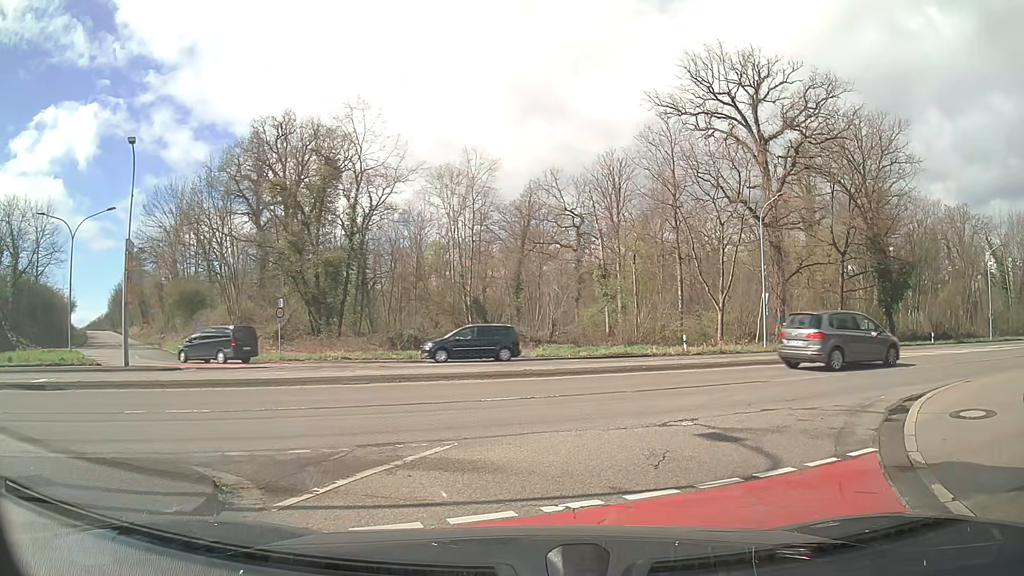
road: secondary_link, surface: asphalt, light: Day
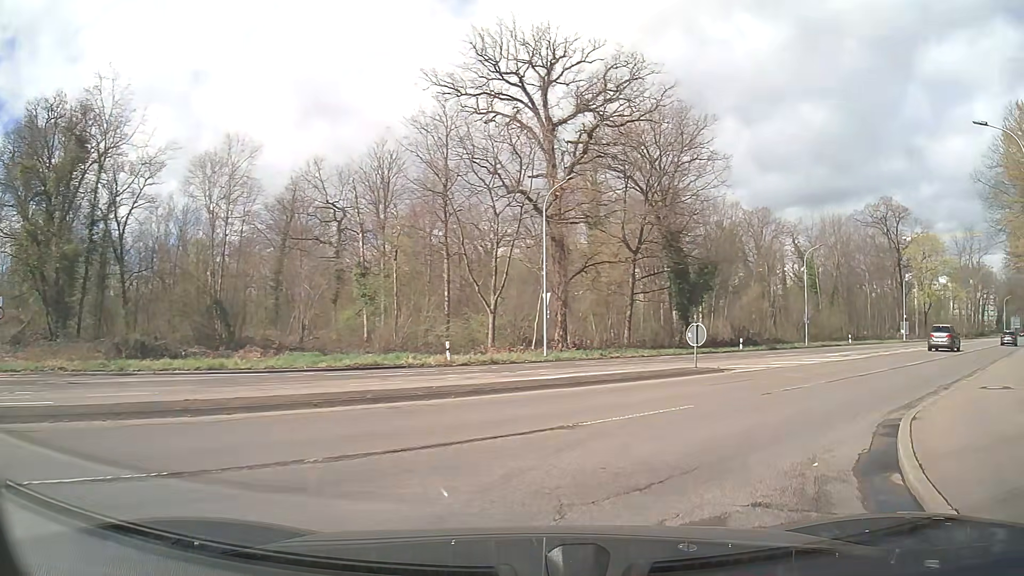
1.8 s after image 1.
(+1.0, +6.6) m; +18°
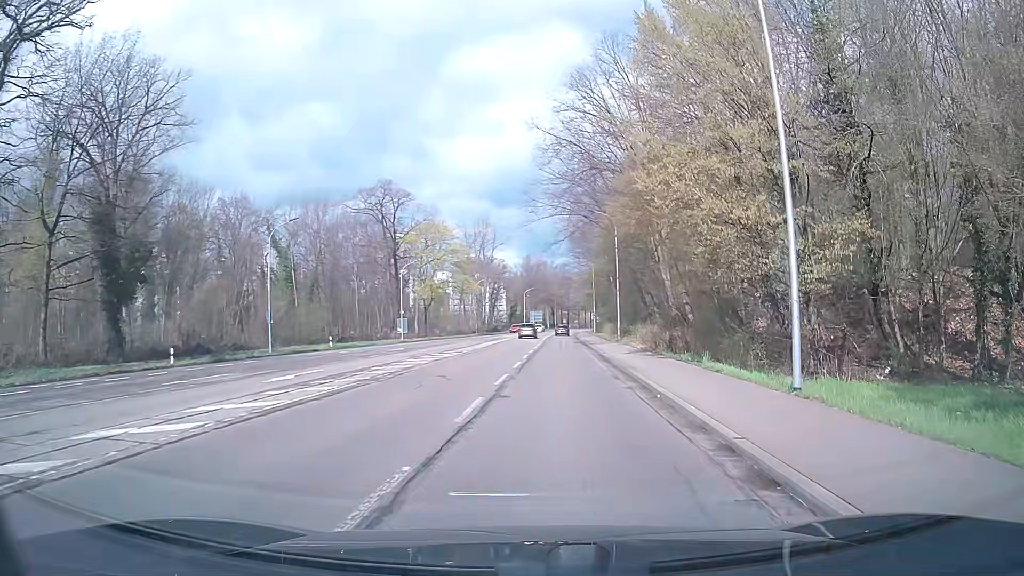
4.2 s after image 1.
(+6.7, +14.4) m; +44°
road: secondary
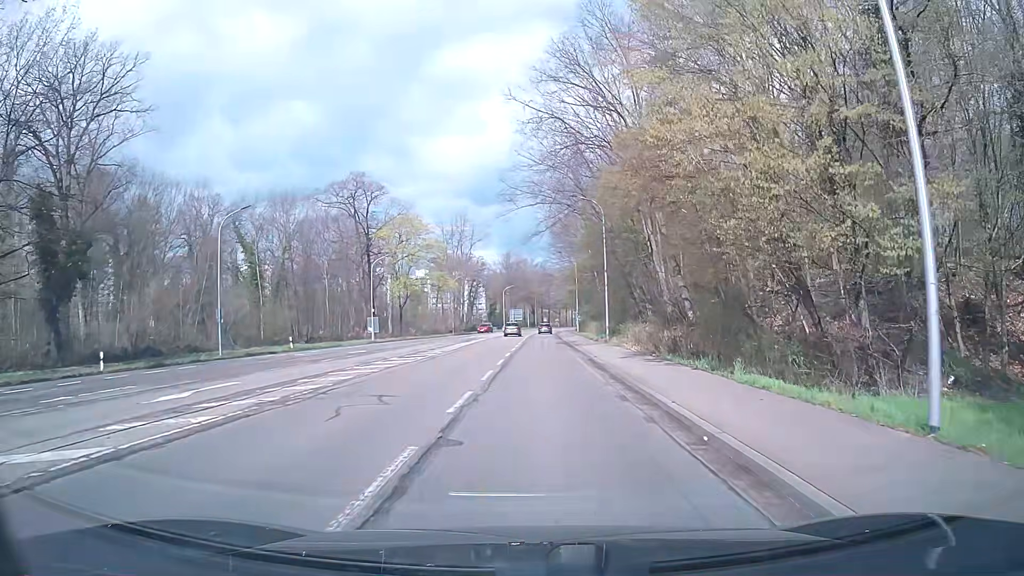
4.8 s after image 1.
(+0.1, +5.2) m; +1°
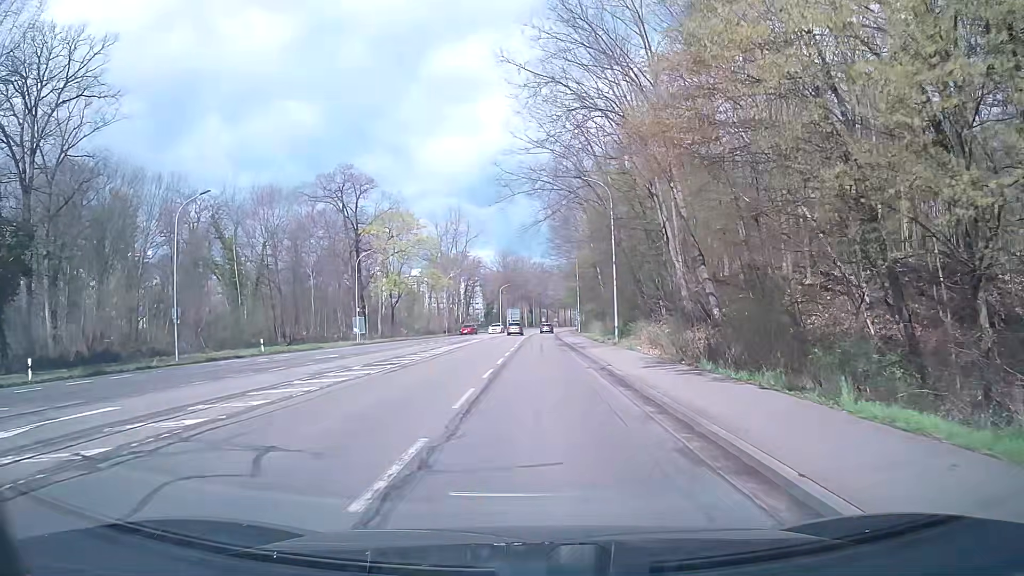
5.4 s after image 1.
(0.0, +5.6) m; 0°
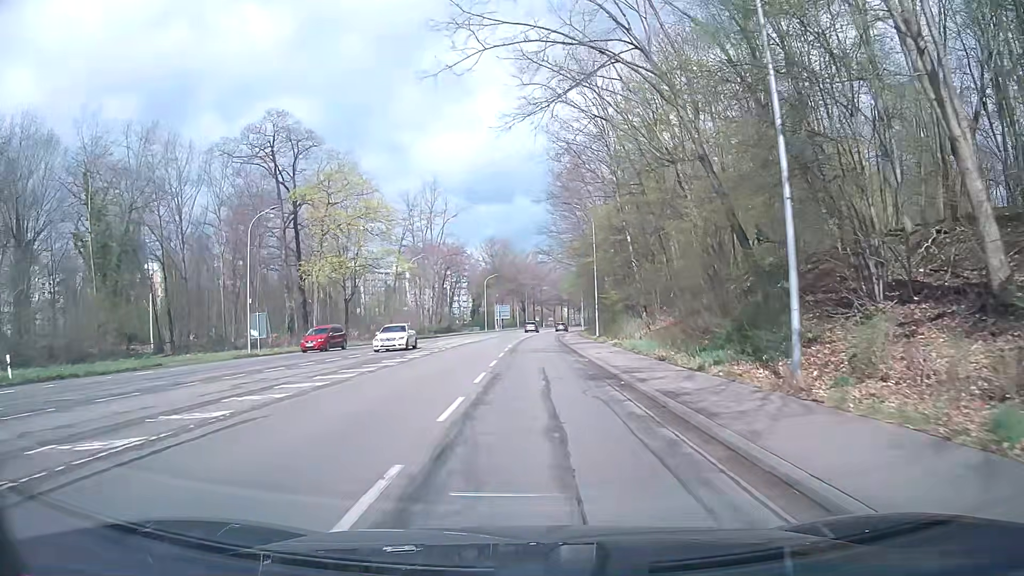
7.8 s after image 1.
(+0.1, +25.9) m; +1°
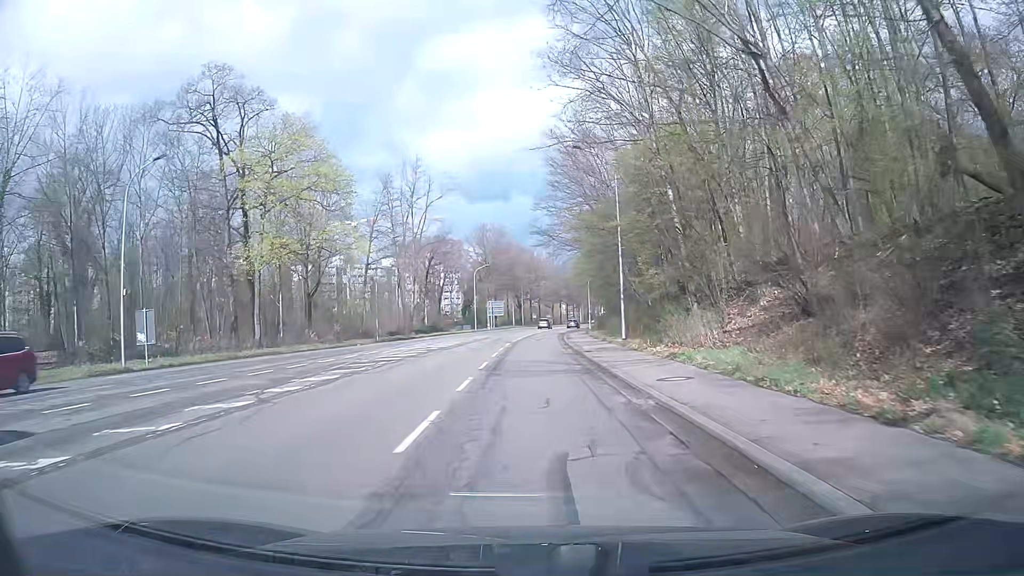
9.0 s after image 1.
(0.0, +14.5) m; 0°
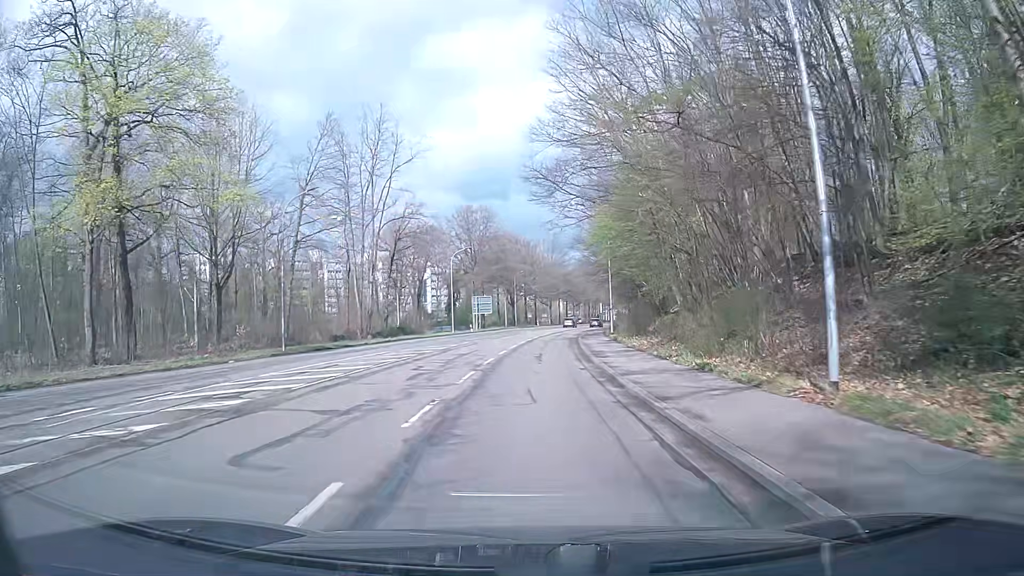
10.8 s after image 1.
(0.0, +22.6) m; 0°
(0, +10) (0, +20) (0, +30) (+1, +40) (+2, +50) (+3, +60) (+4, +70) (+5, +80) (+7, +90) (+9, +99) m
